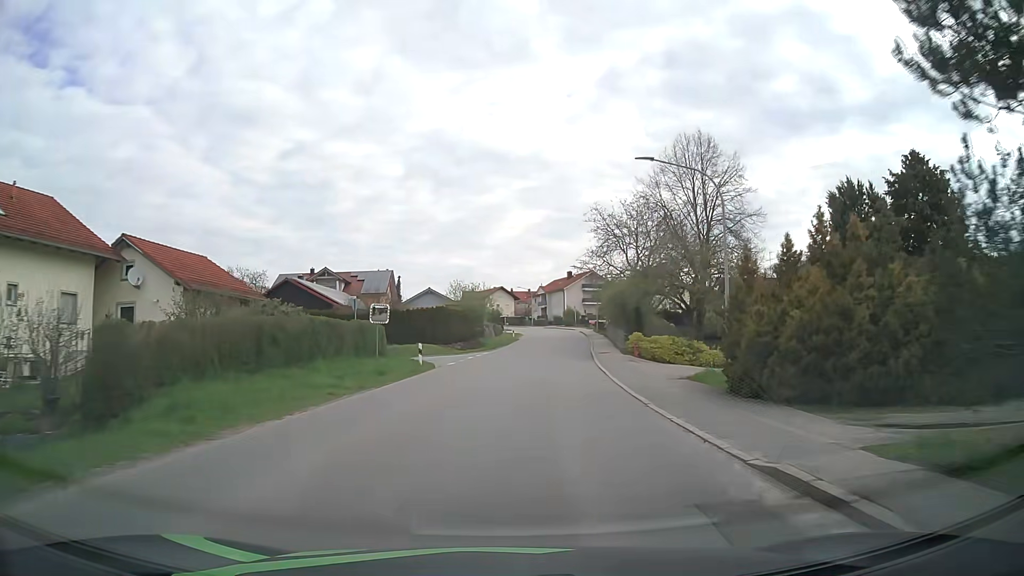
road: tertiary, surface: asphalt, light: Day
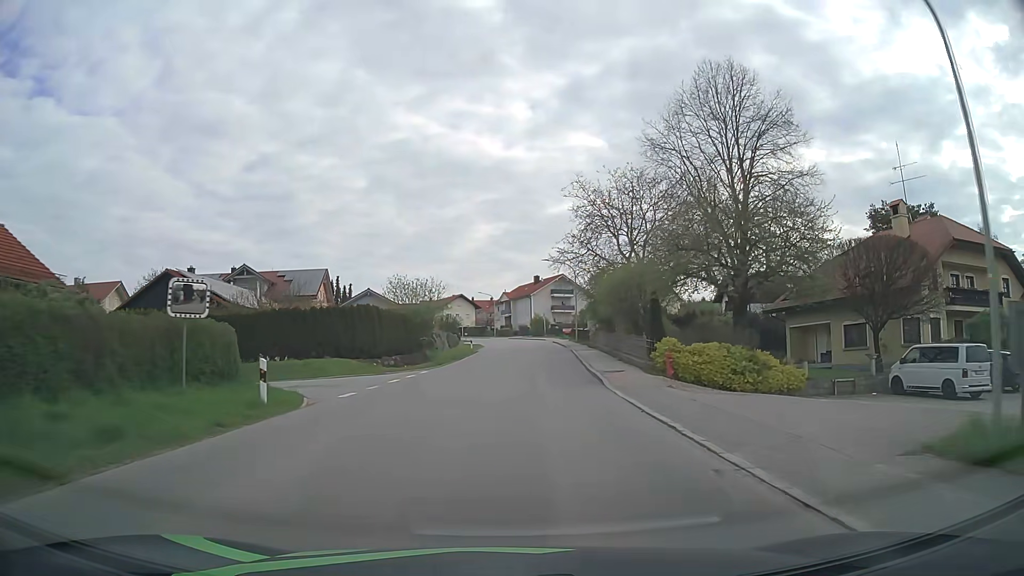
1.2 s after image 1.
(+0.6, +14.7) m; +3°
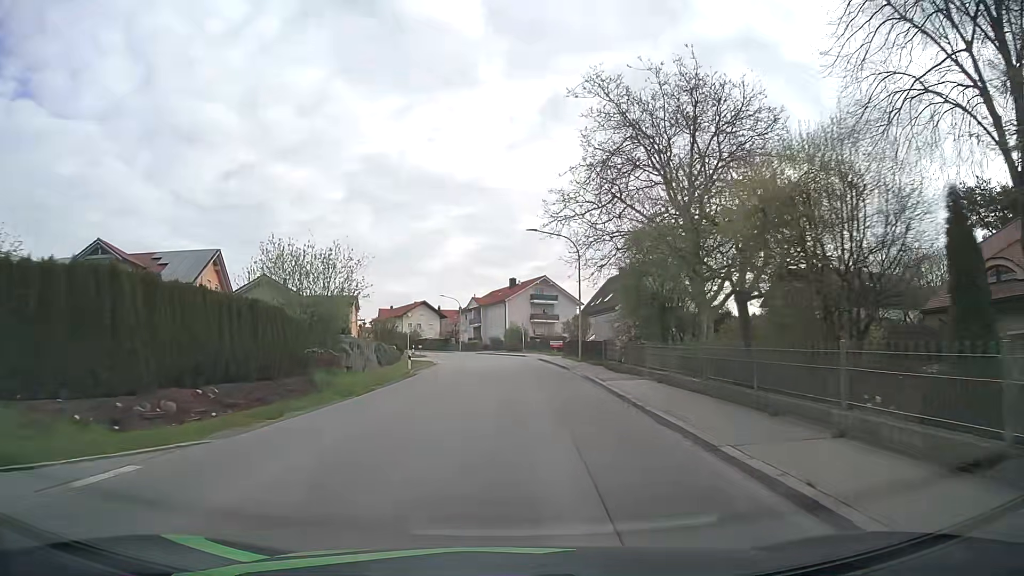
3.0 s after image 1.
(+0.6, +21.9) m; +3°
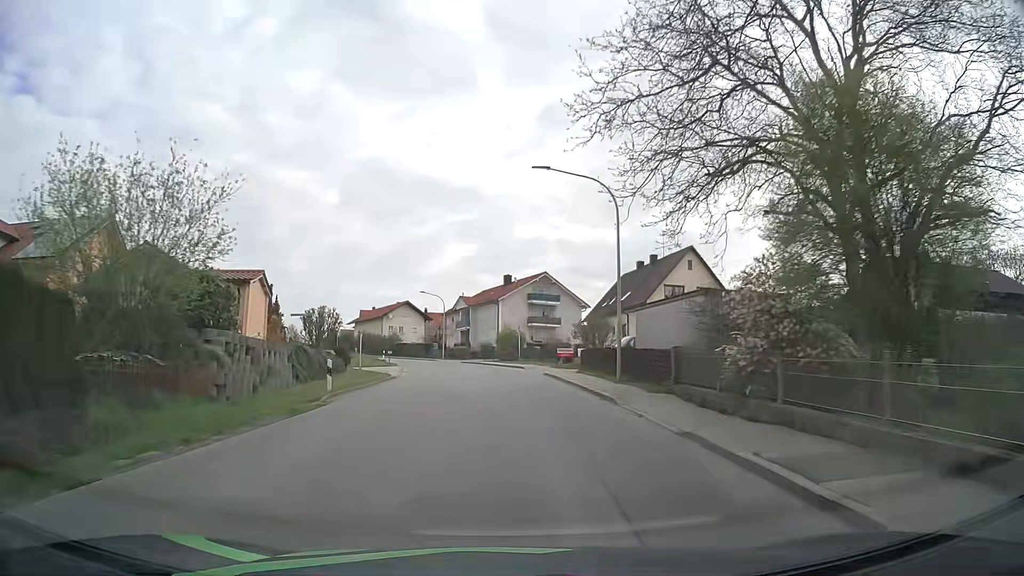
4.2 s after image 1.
(0.0, +14.6) m; 0°
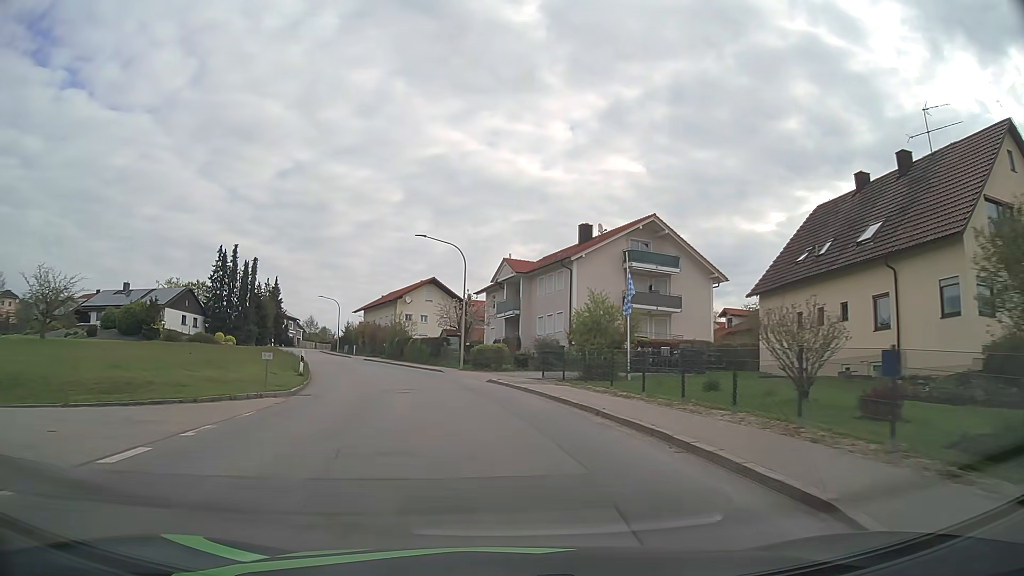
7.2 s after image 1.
(-0.8, +37.1) m; -5°
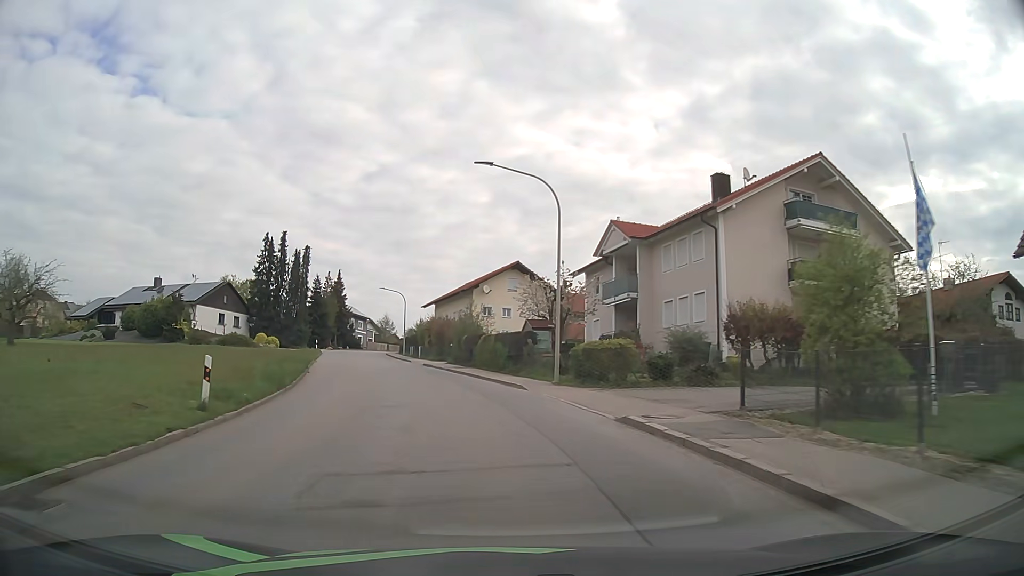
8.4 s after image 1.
(-0.9, +15.0) m; -8°
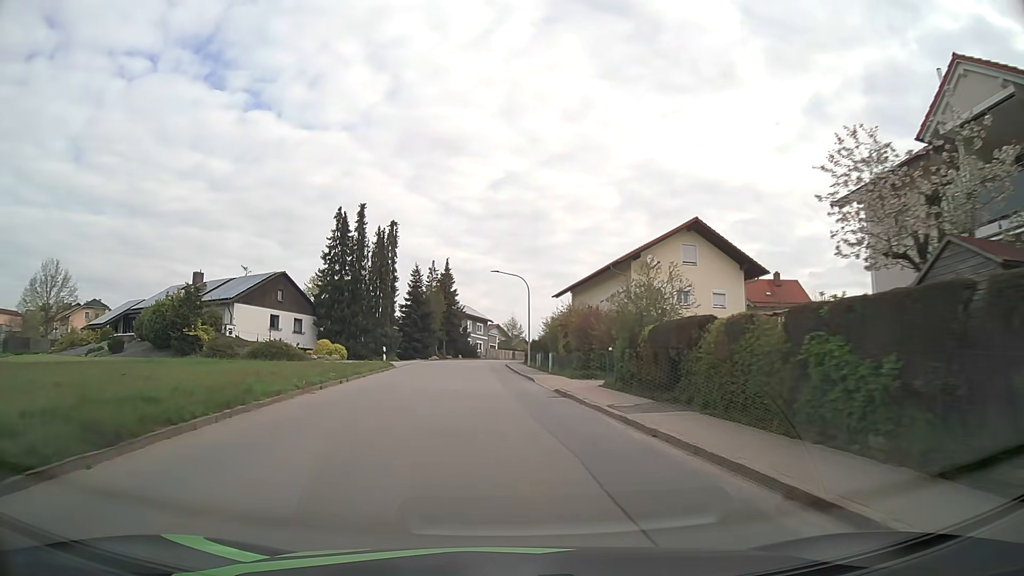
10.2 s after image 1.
(-2.4, +22.5) m; -11°
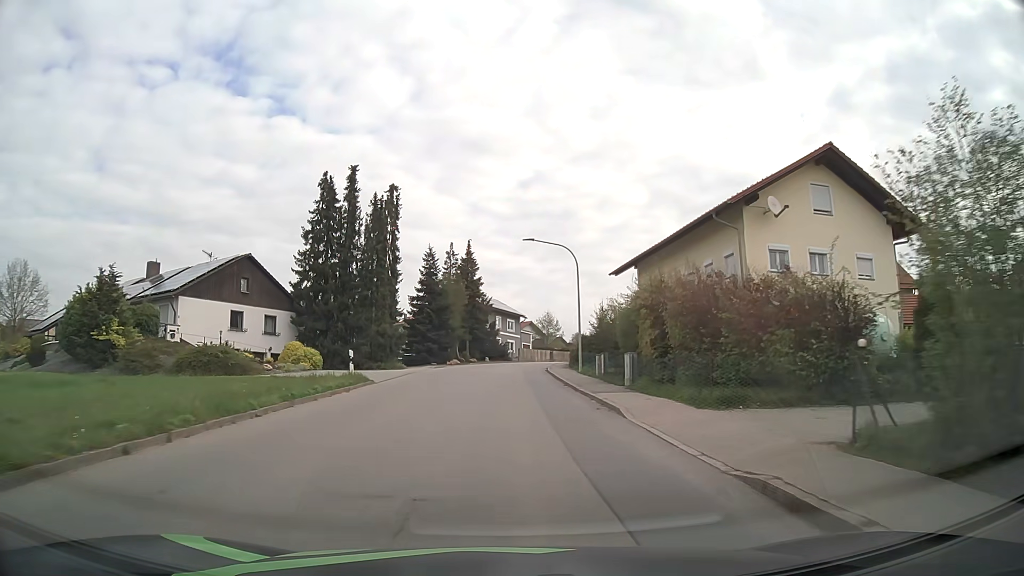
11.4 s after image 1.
(-0.5, +15.2) m; -3°
(0, +10) (0, +20) (0, +30) (0, +40) (0, +50) (+2, +60) (+5, +69) (+9, +79) (+13, +88) (+18, +96) m
